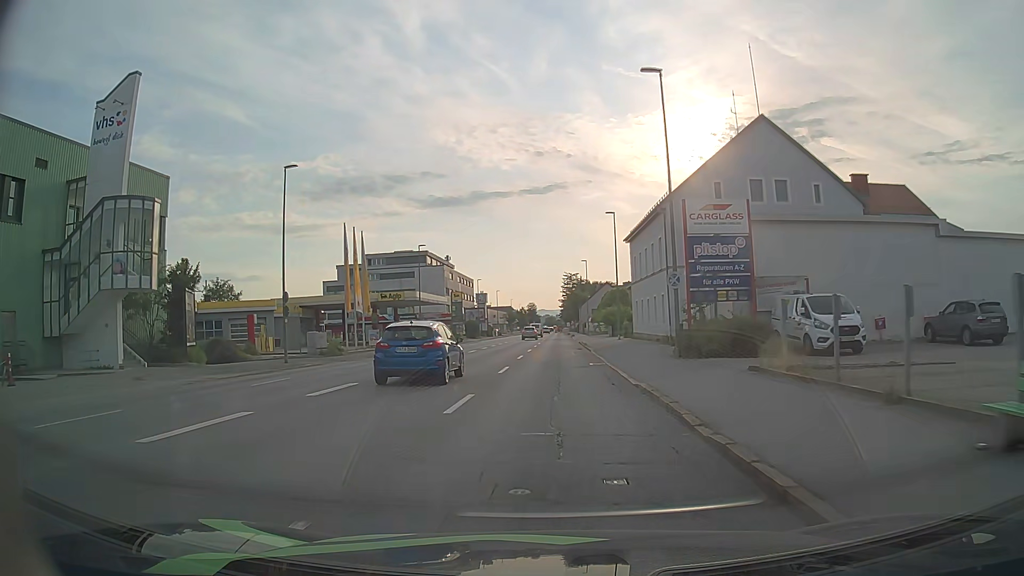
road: tertiary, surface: asphalt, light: Day
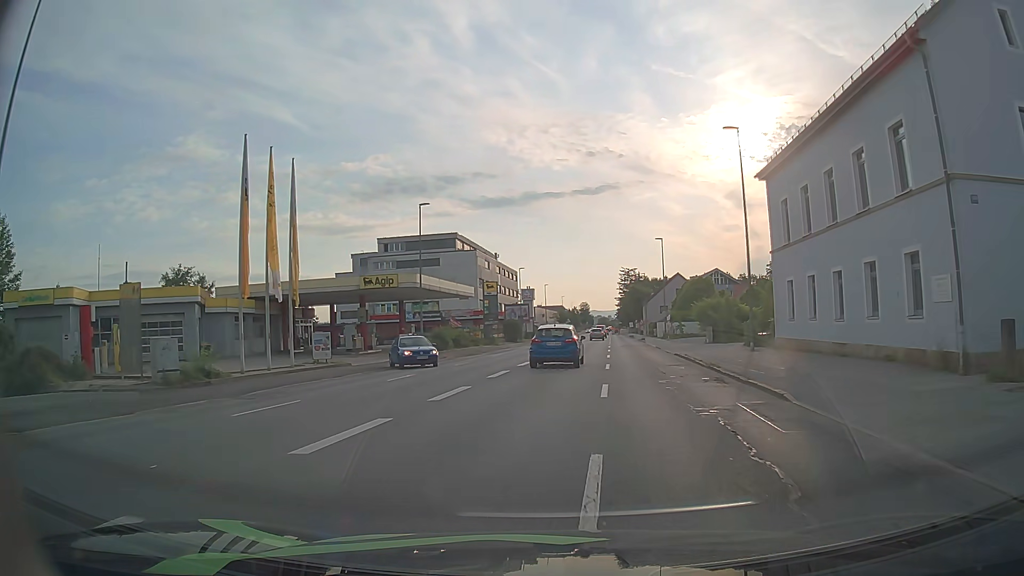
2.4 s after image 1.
(-1.1, +24.2) m; -5°
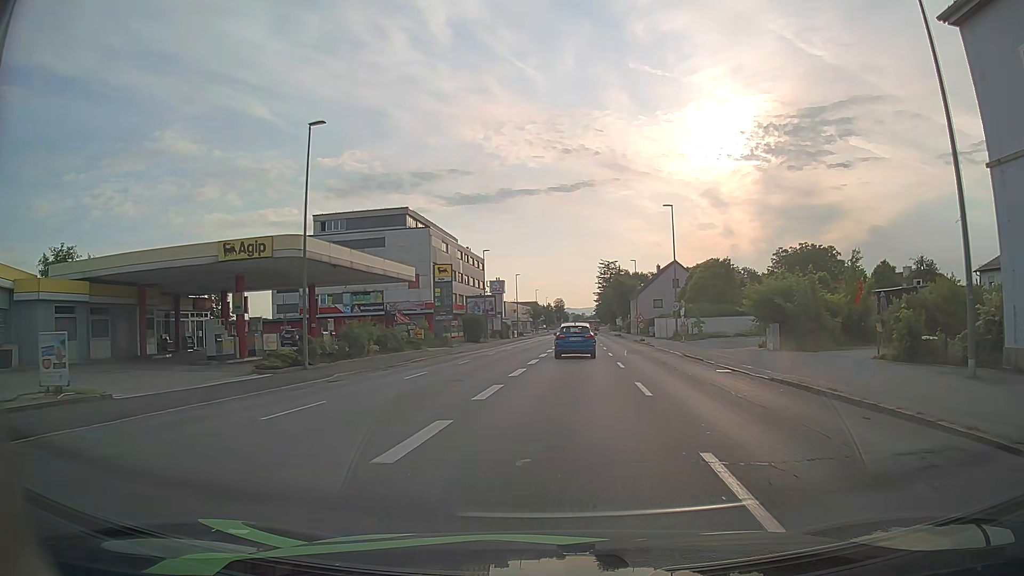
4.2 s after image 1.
(+0.3, +18.3) m; +3°
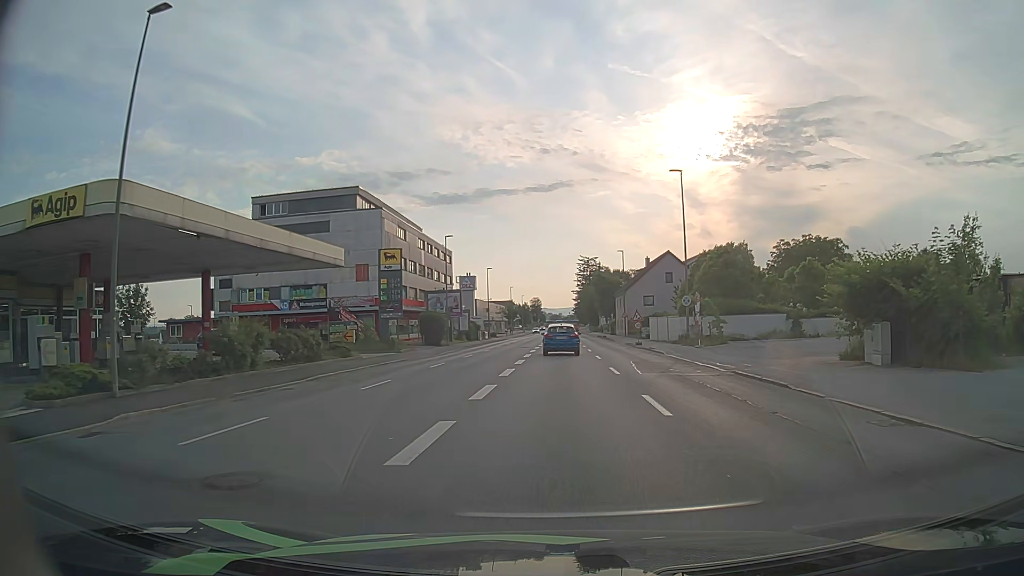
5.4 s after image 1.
(+0.1, +12.0) m; +2°
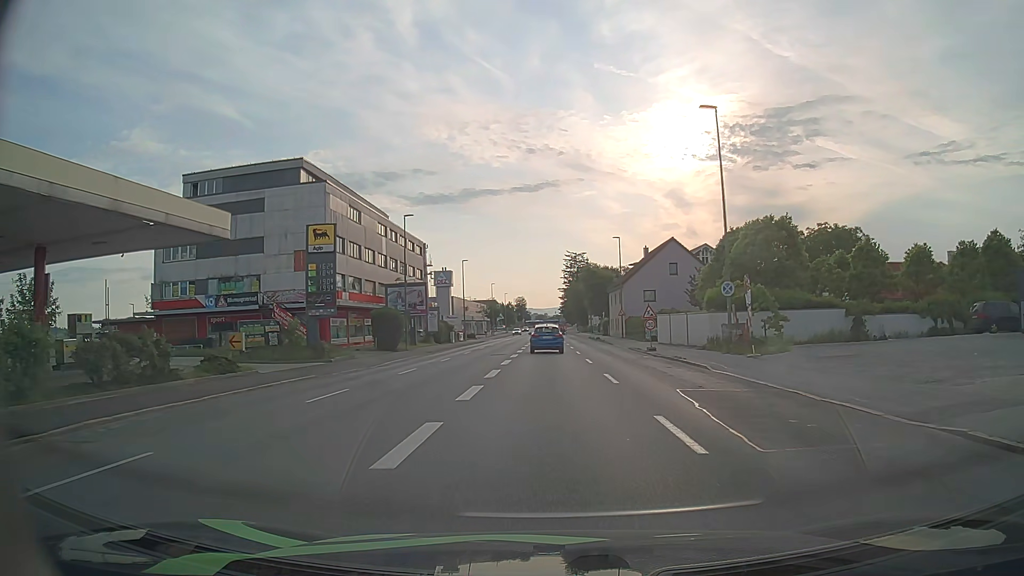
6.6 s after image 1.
(+0.2, +12.2) m; +1°
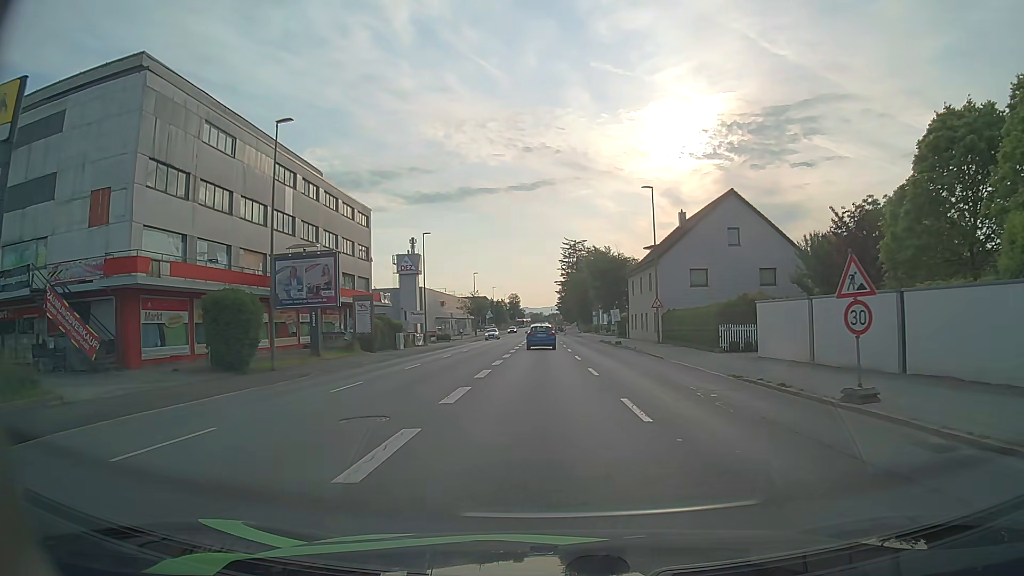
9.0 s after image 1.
(0.0, +24.7) m; +1°
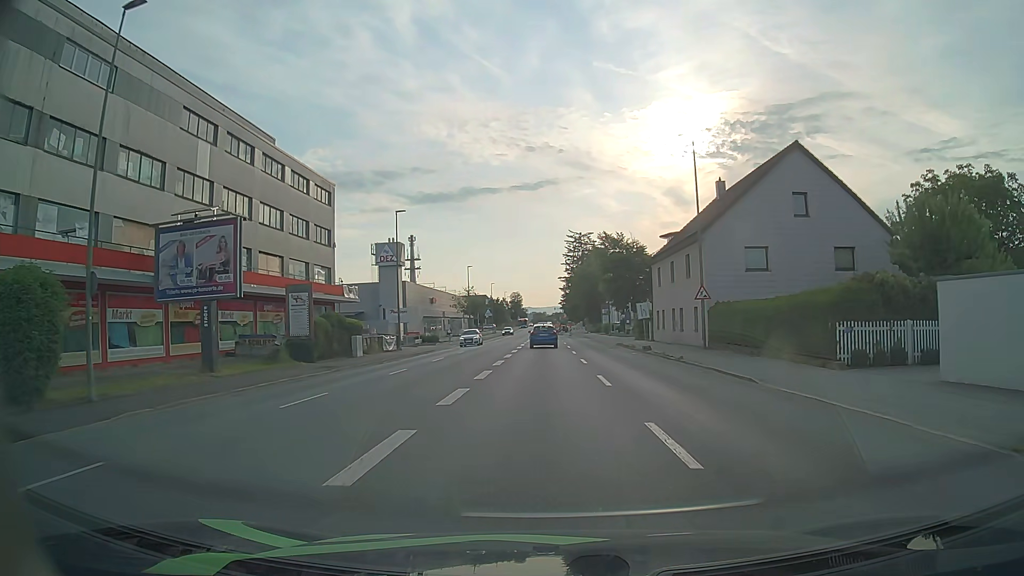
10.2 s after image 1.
(-0.1, +12.3) m; 0°
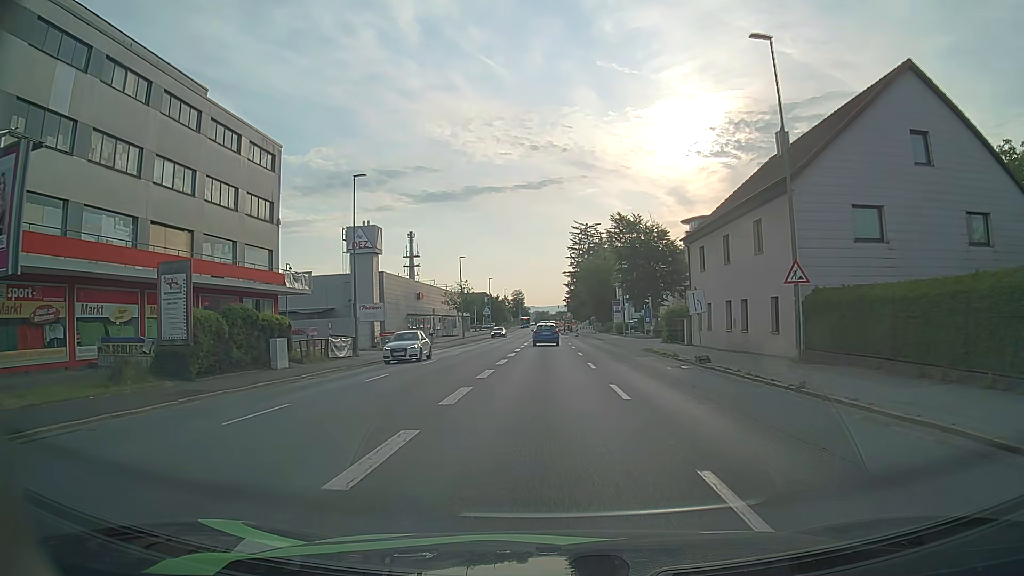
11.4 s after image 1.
(-0.1, +12.0) m; 0°
(0, +10) (0, +20) (0, +30) (0, +40) (0, +50) (0, +60) (0, +70) (0, +80) (0, +90) (0, +100) m
